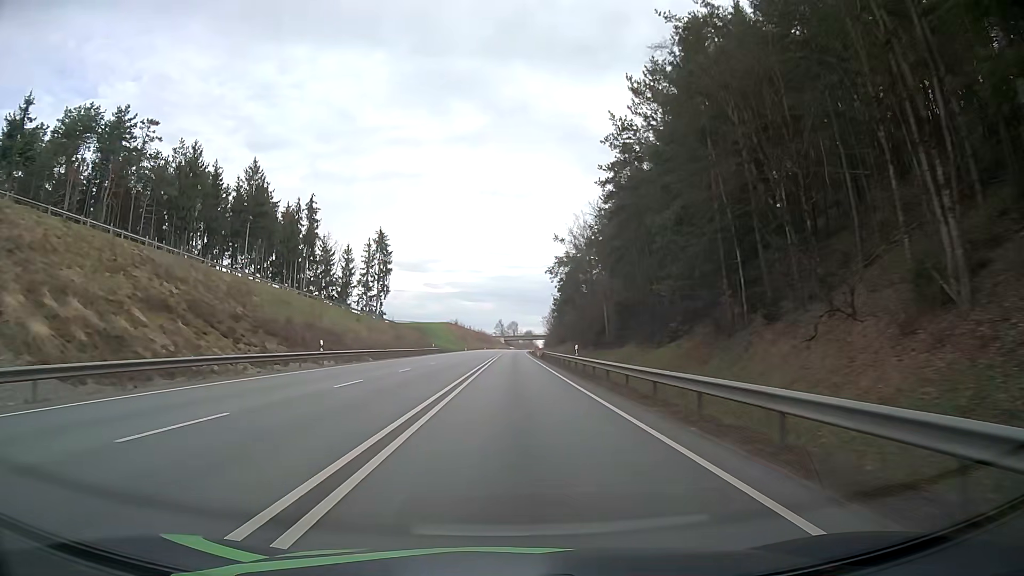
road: primary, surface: asphalt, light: Day
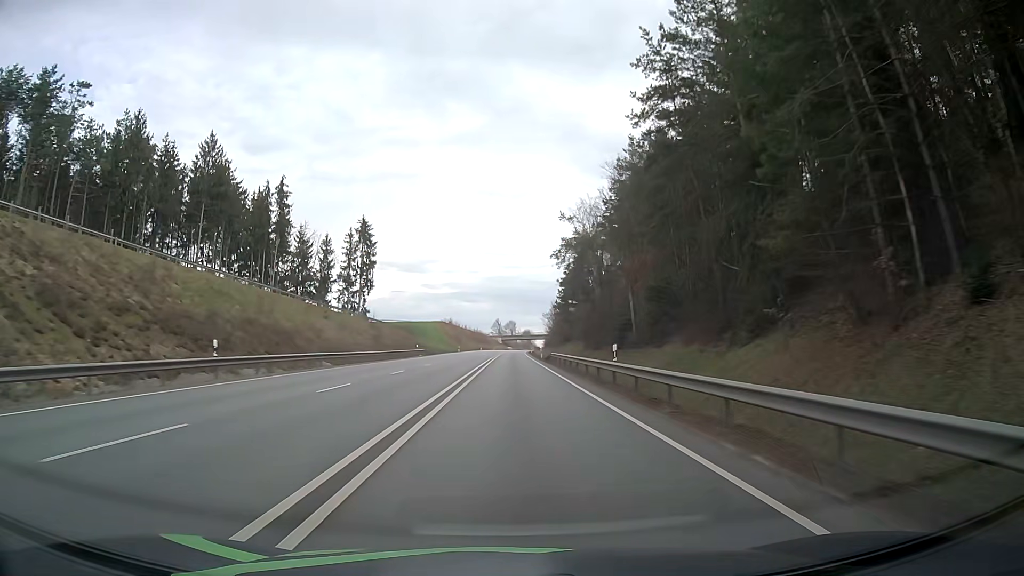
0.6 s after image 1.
(0.0, +13.7) m; 0°
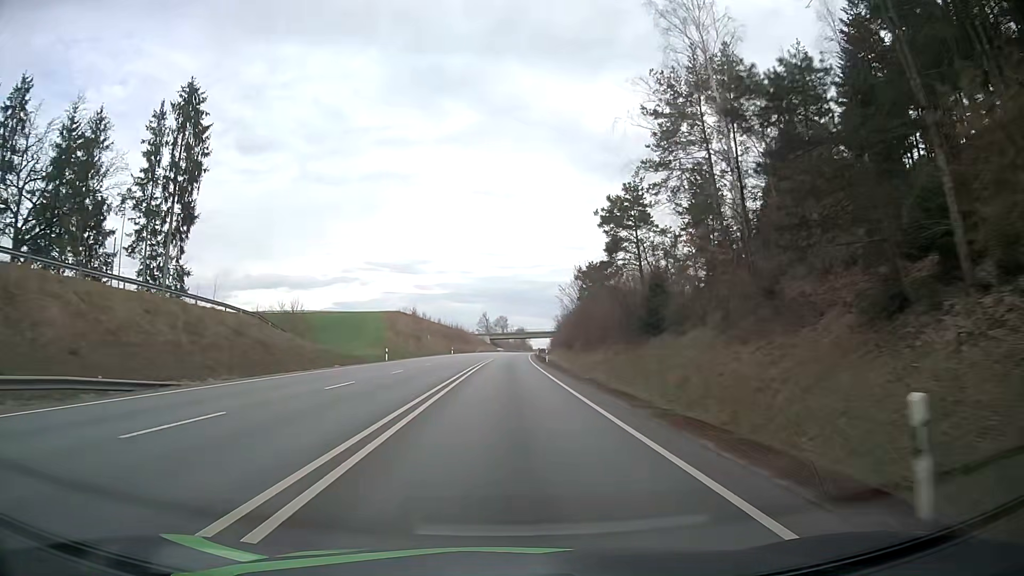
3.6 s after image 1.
(+0.5, +69.2) m; +1°
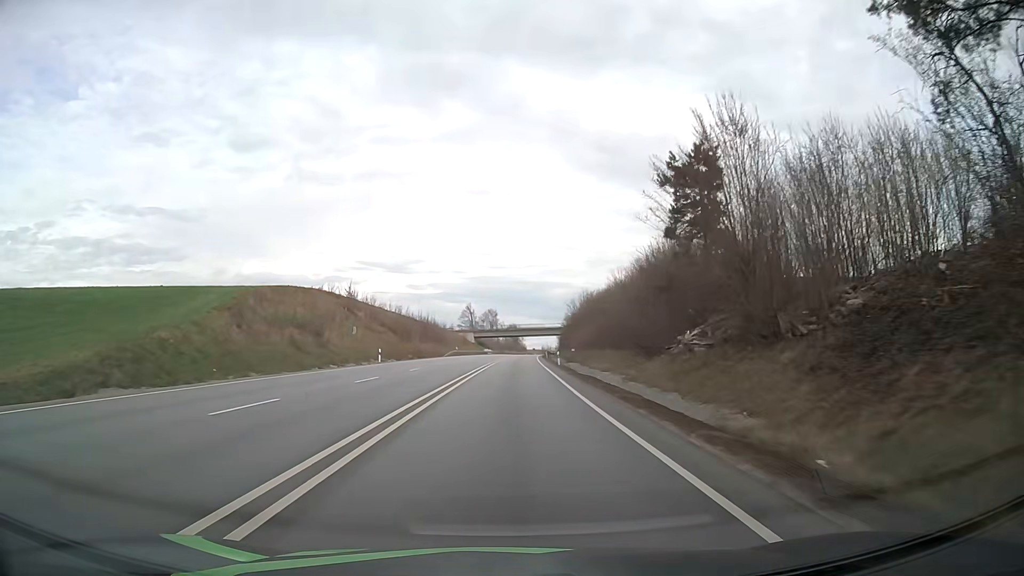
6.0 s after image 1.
(+0.1, +56.3) m; +1°
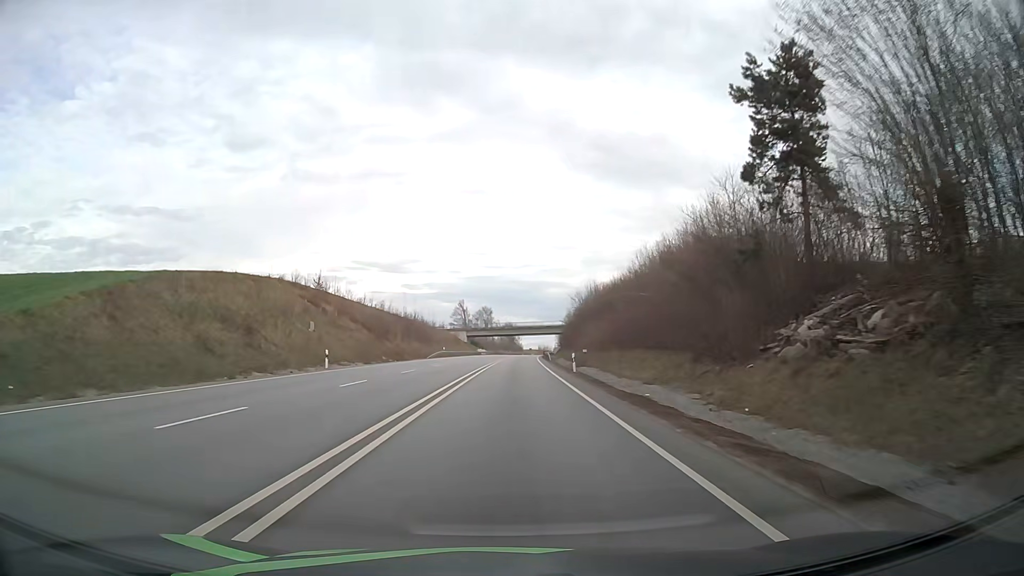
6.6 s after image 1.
(0.0, +14.2) m; 0°
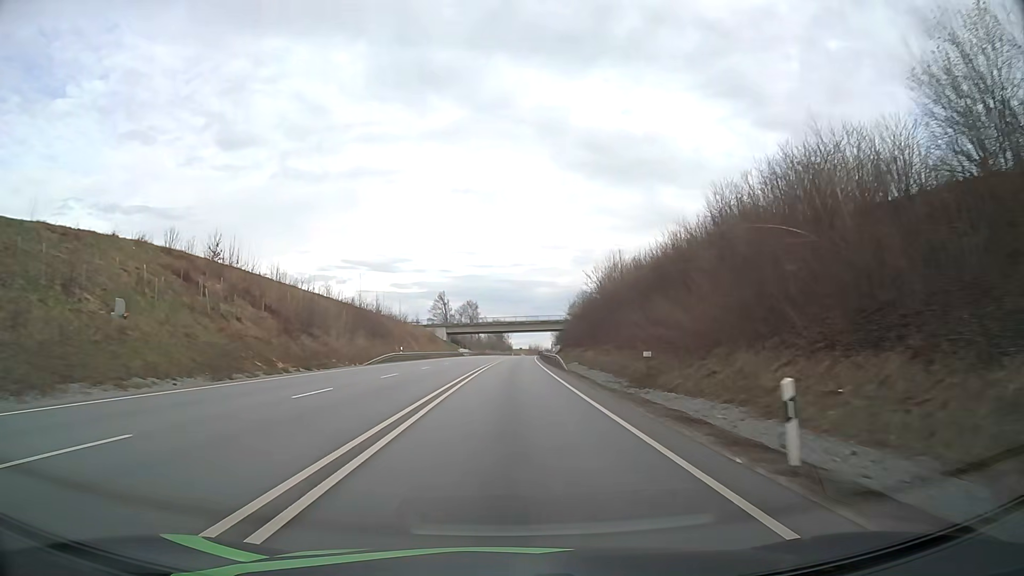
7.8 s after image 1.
(+0.2, +28.7) m; +1°
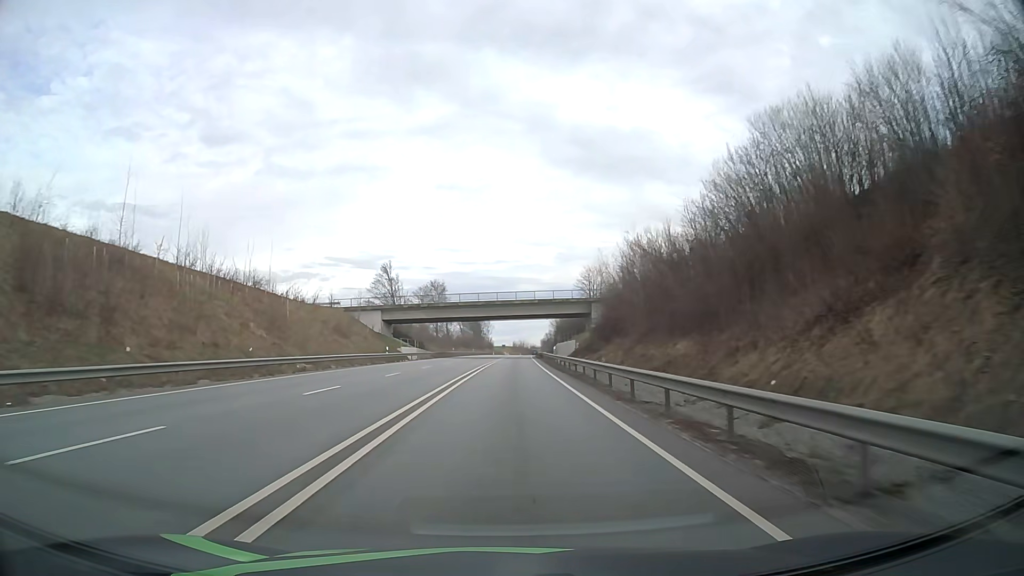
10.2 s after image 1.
(+1.0, +58.3) m; +2°
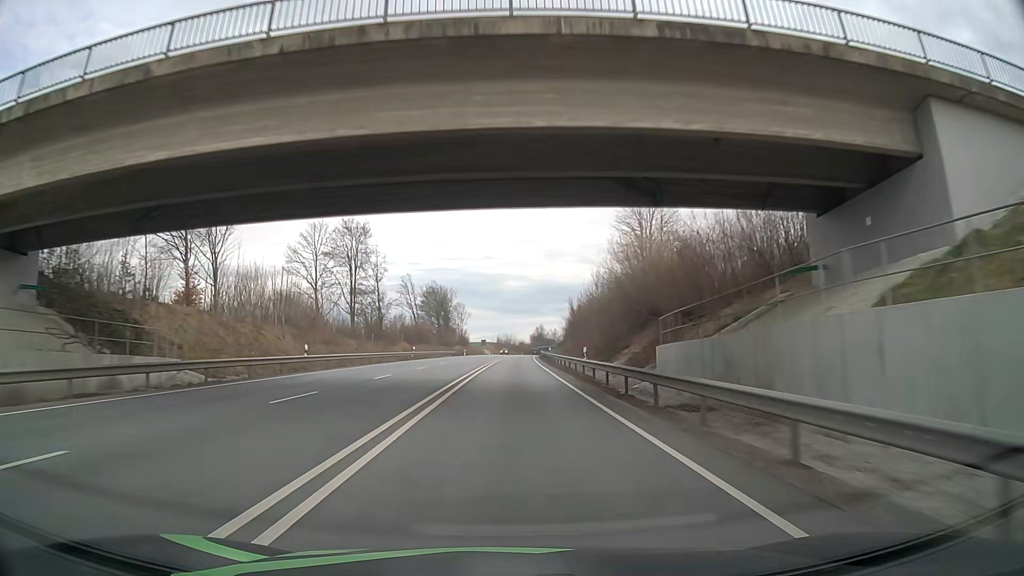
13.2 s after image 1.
(+0.9, +74.7) m; +1°
(0, +10) (0, +20) (0, +30) (0, +40) (0, +50) (+1, +60) (+1, +70) (+1, +80) (+1, +90) (+2, +100) m
